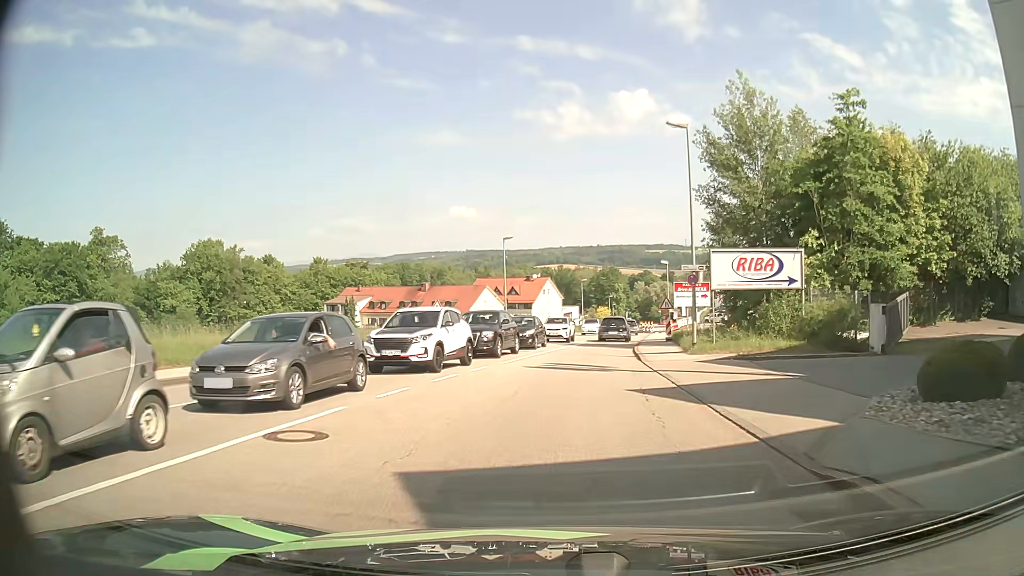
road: tertiary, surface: asphalt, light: Day
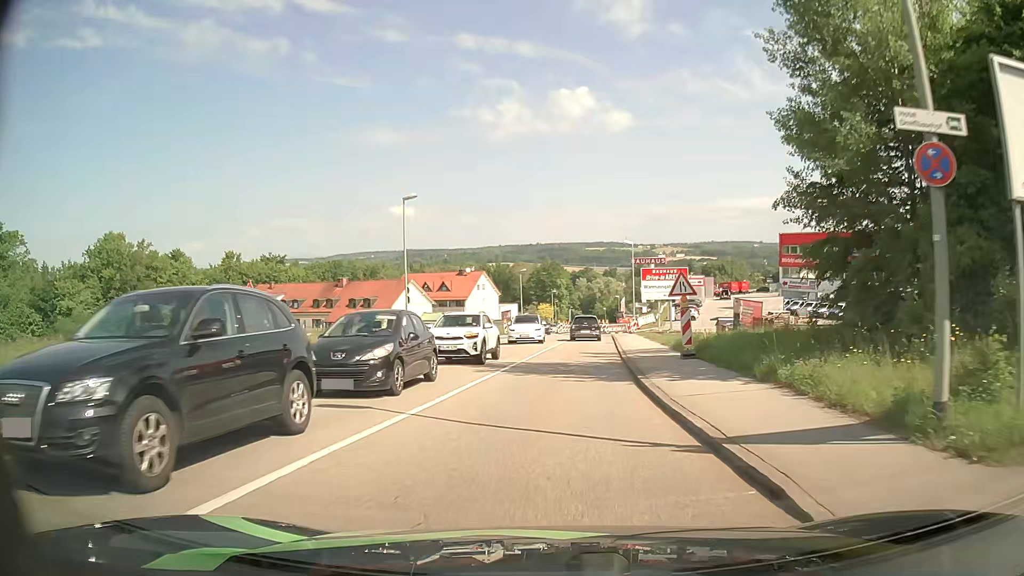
(+0.8, +18.0) m; +5°
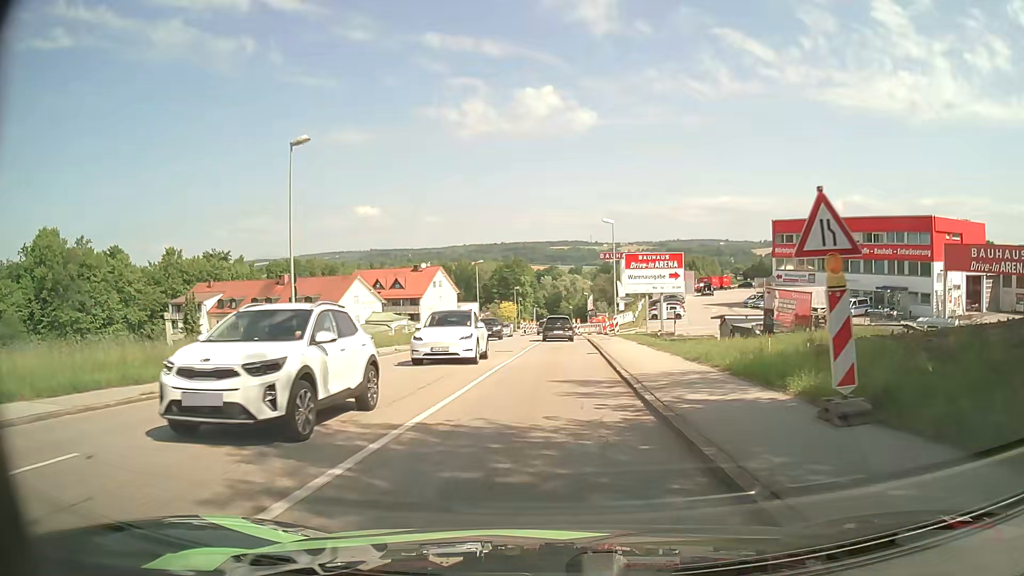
(+0.3, +12.2) m; +3°
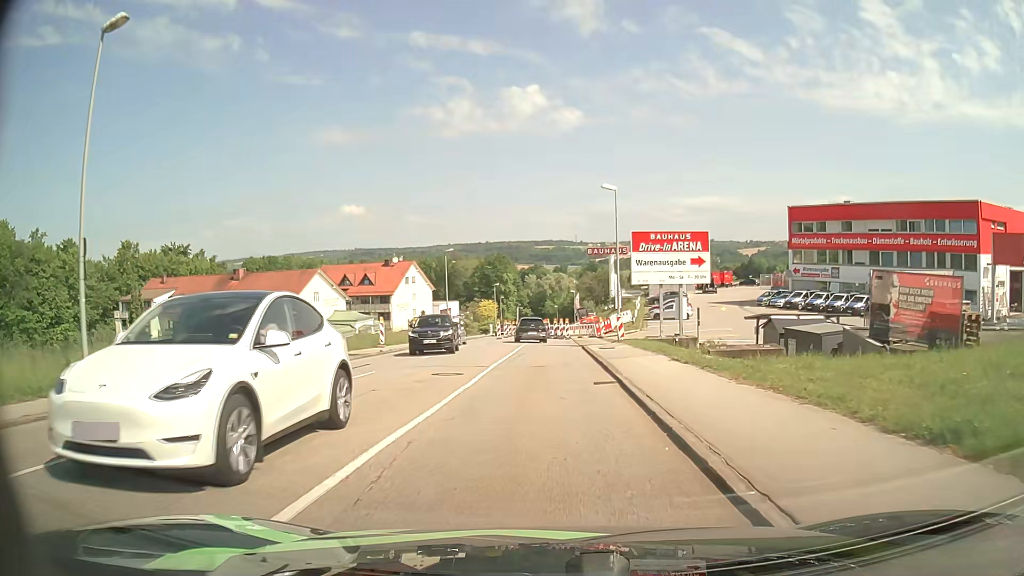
(+0.2, +11.7) m; +1°
